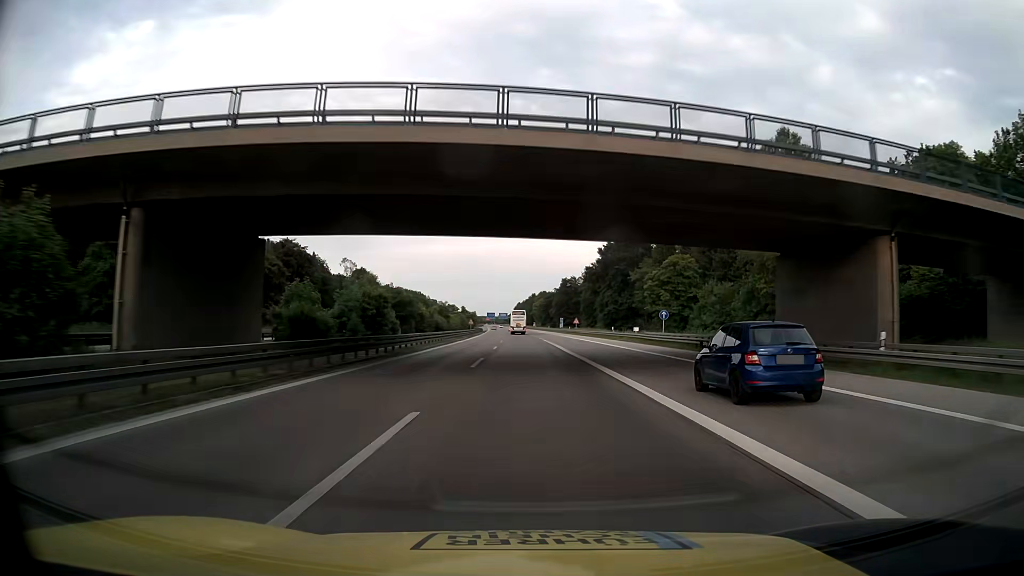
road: motorway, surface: asphalt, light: Day
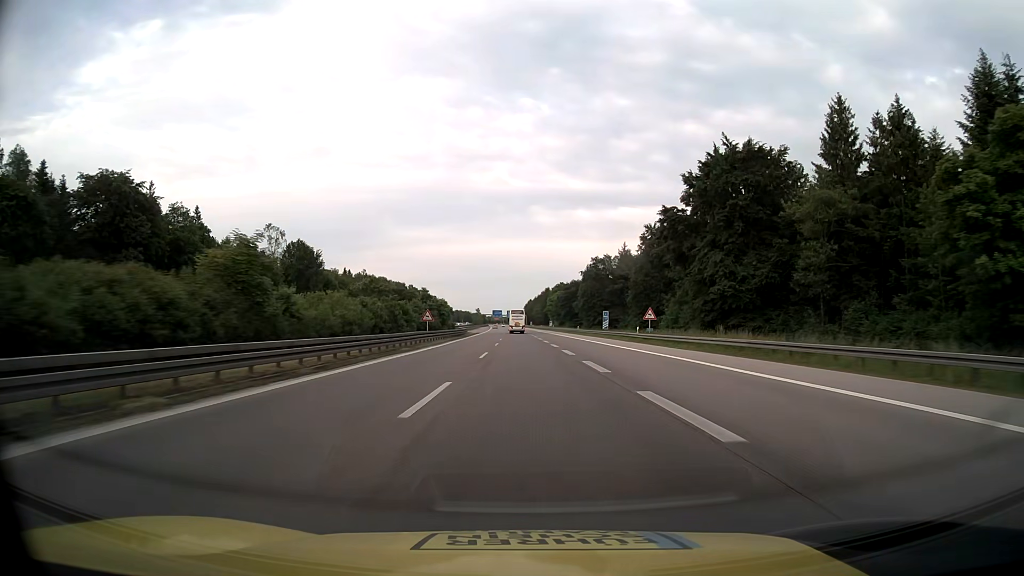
(-0.5, +67.0) m; -1°
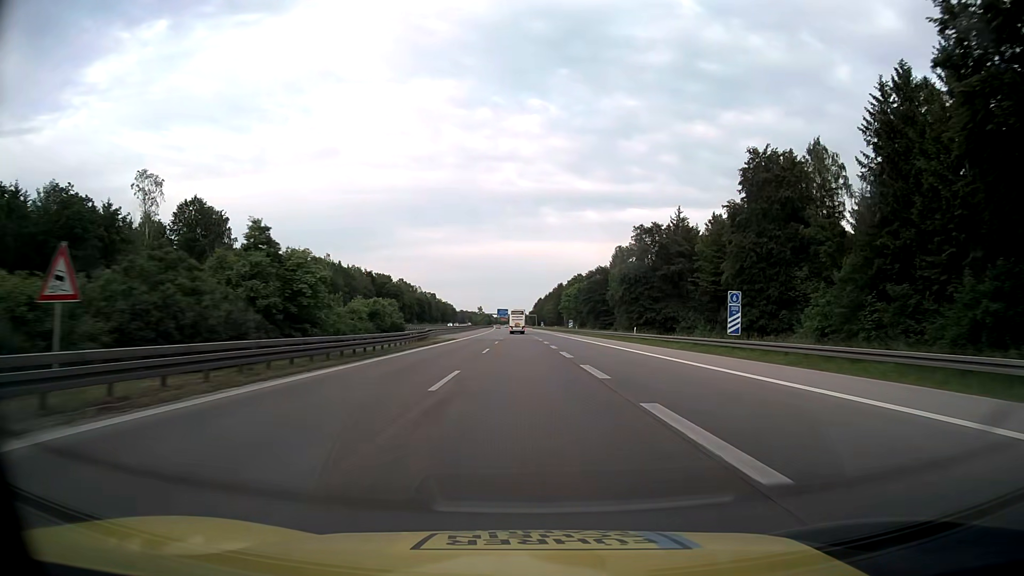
(-0.3, +50.3) m; -1°
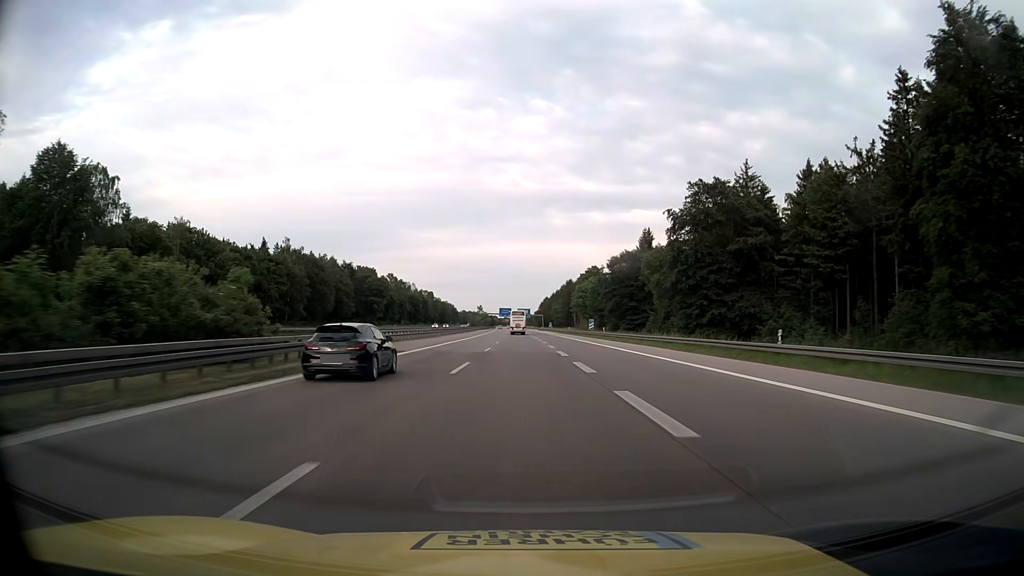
(-0.2, +33.5) m; 0°
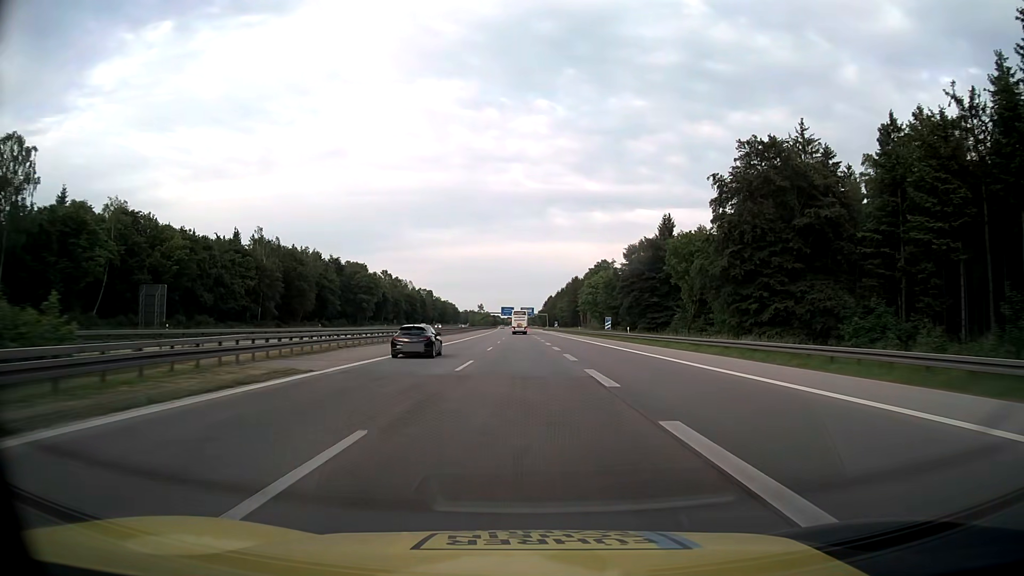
(-0.1, +16.8) m; 0°
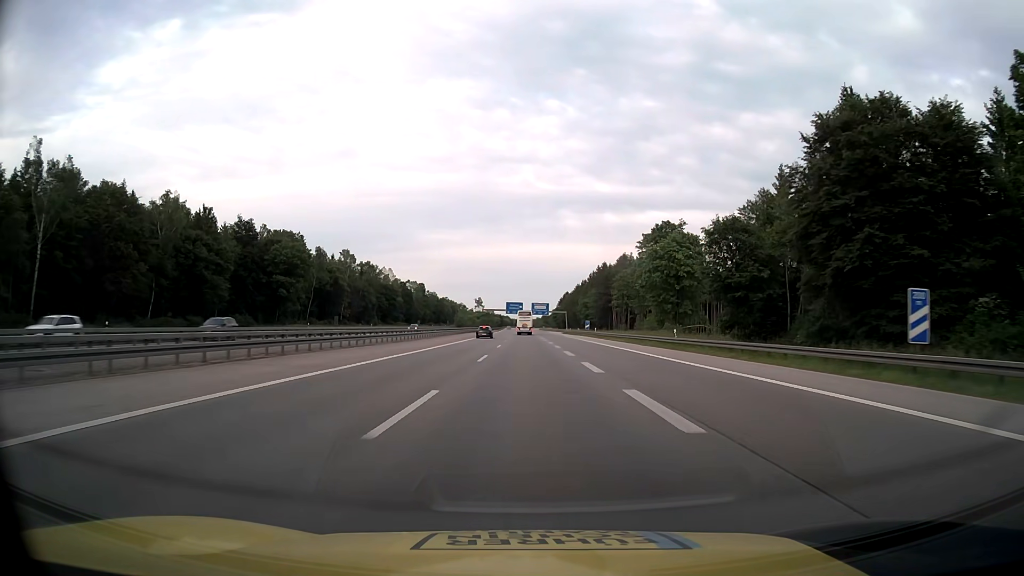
(-0.7, +67.1) m; -1°
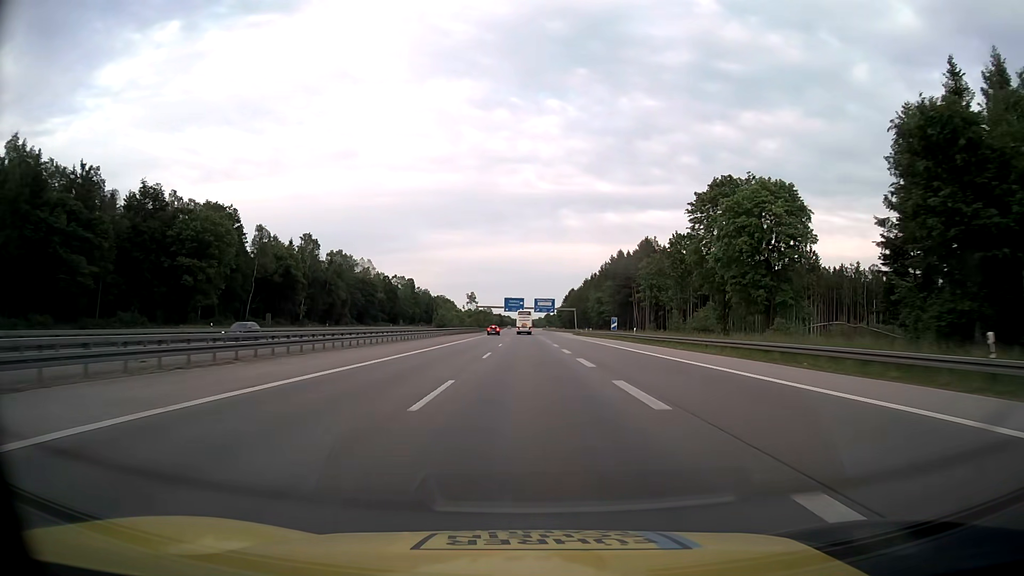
(-0.1, +33.5) m; 0°
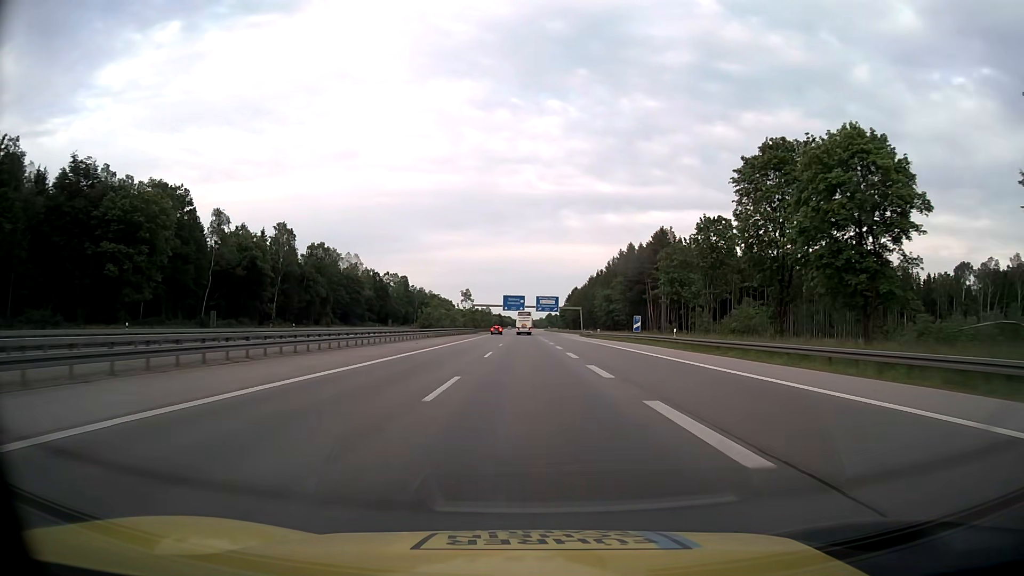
(0.0, +16.8) m; 0°
(0, +10) (0, +20) (0, +30) (0, +40) (0, +50) (0, +60) (0, +70) (0, +80) (-1, +90) (-1, +100) m
